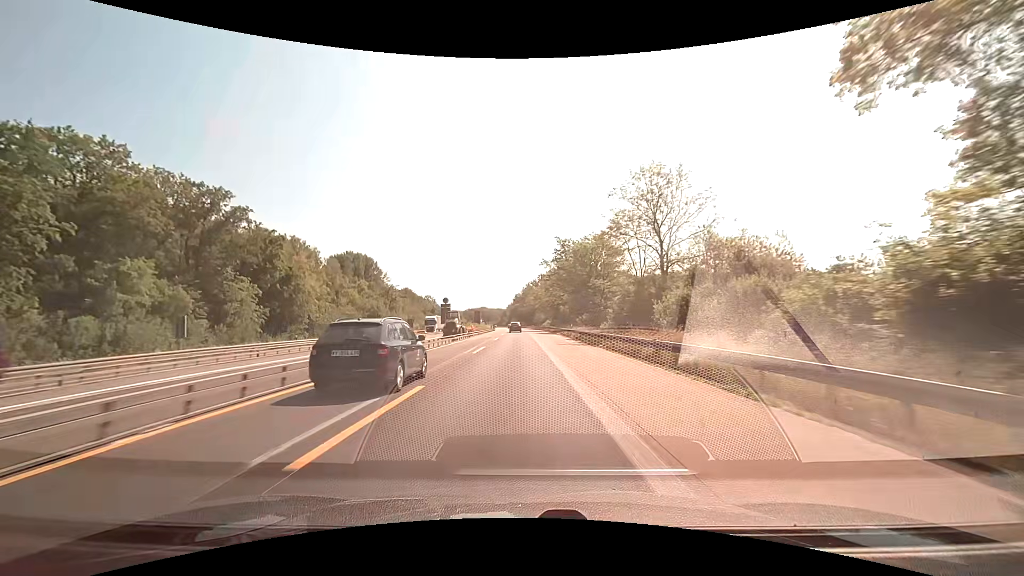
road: trunk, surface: asphalt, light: Day
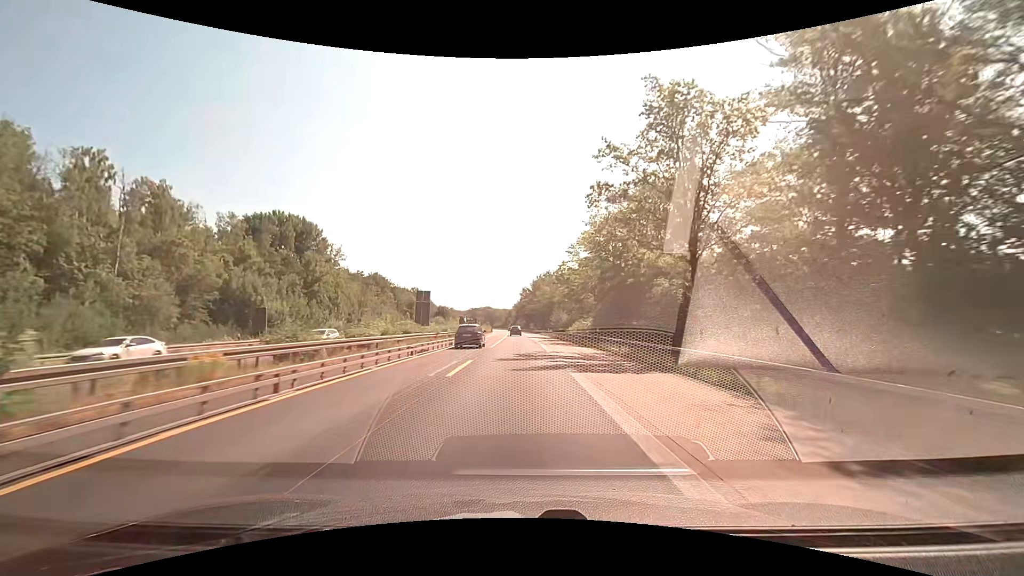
(-0.5, +63.3) m; -1°
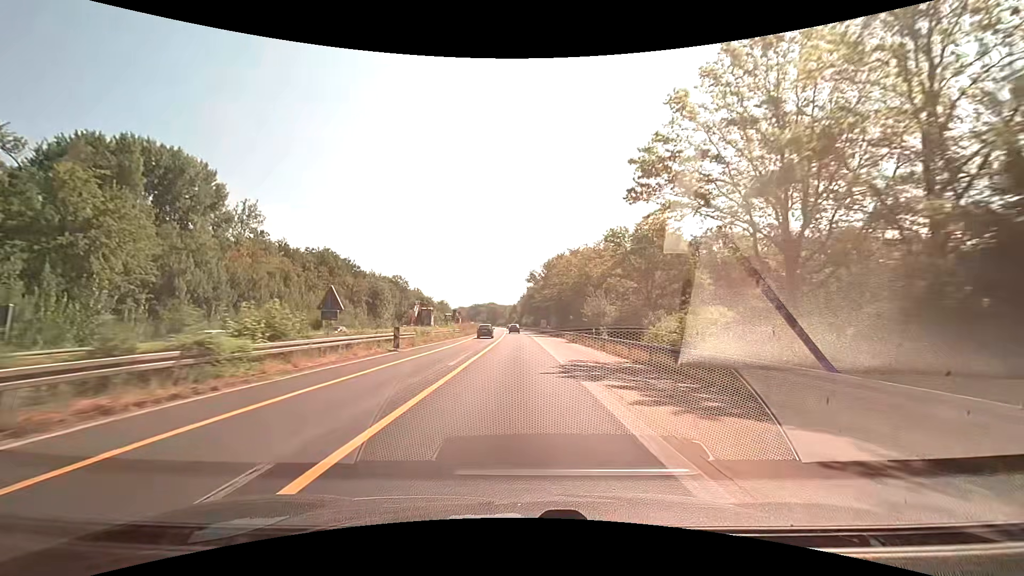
(-0.3, +50.6) m; -1°
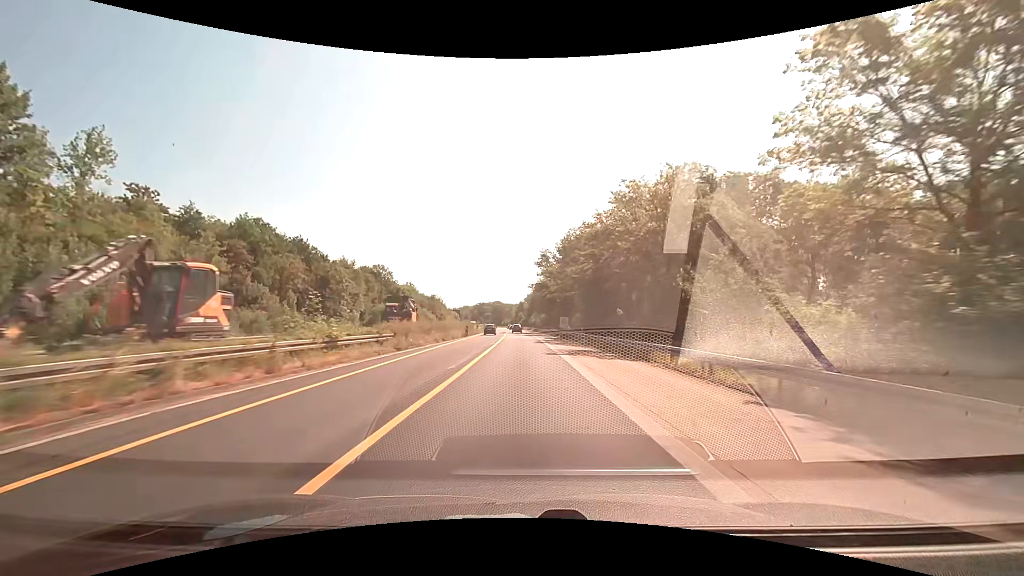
(-0.3, +38.0) m; -1°
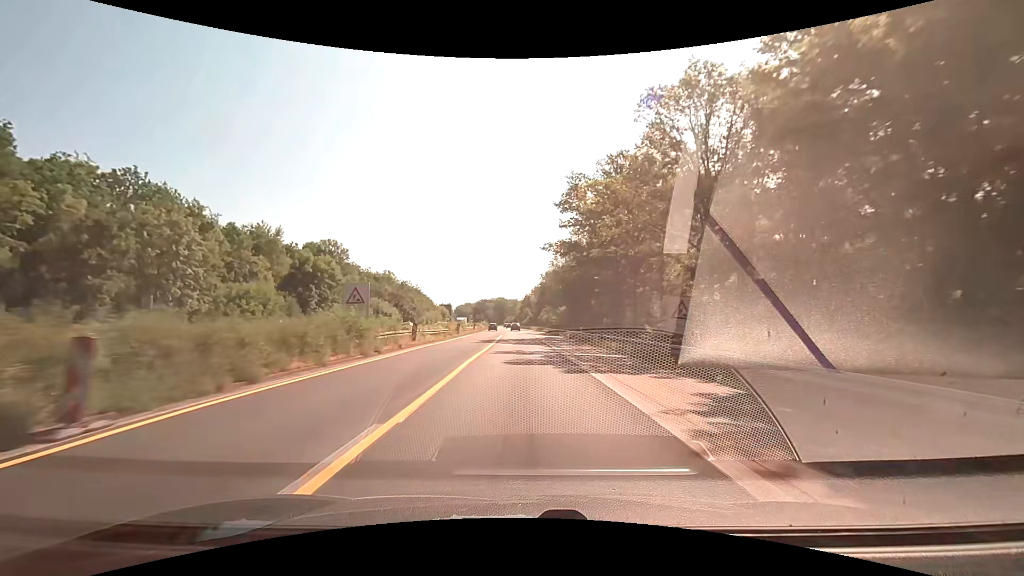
(-0.4, +50.8) m; -1°
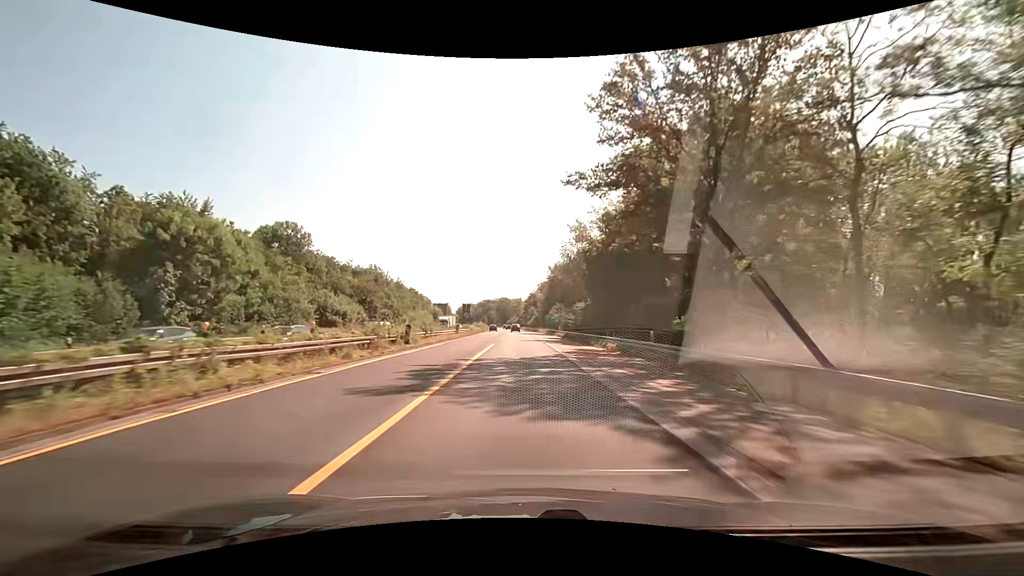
(-0.1, +25.4) m; 0°
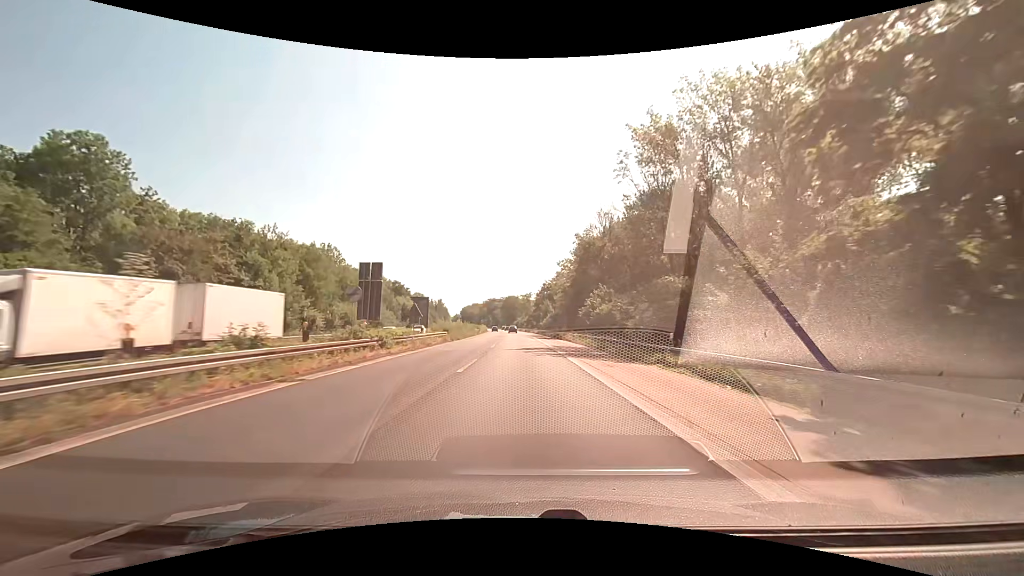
(-0.5, +51.1) m; -1°
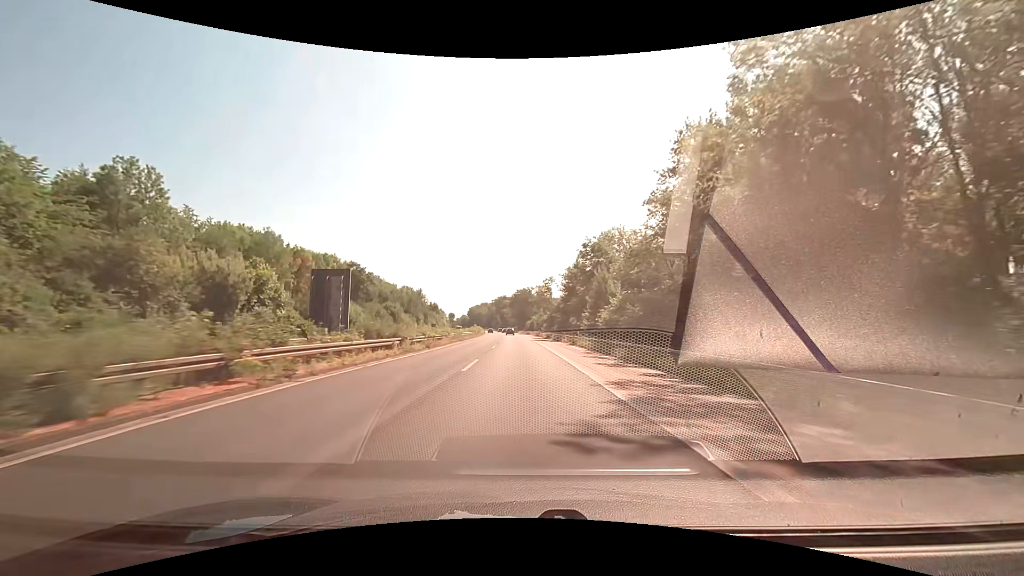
(-0.7, +71.6) m; -1°
(0, +10) (0, +20) (0, +30) (0, +40) (0, +50) (-1, +60) (-1, +70) (-1, +80) (-2, +90) (-2, +100) m
